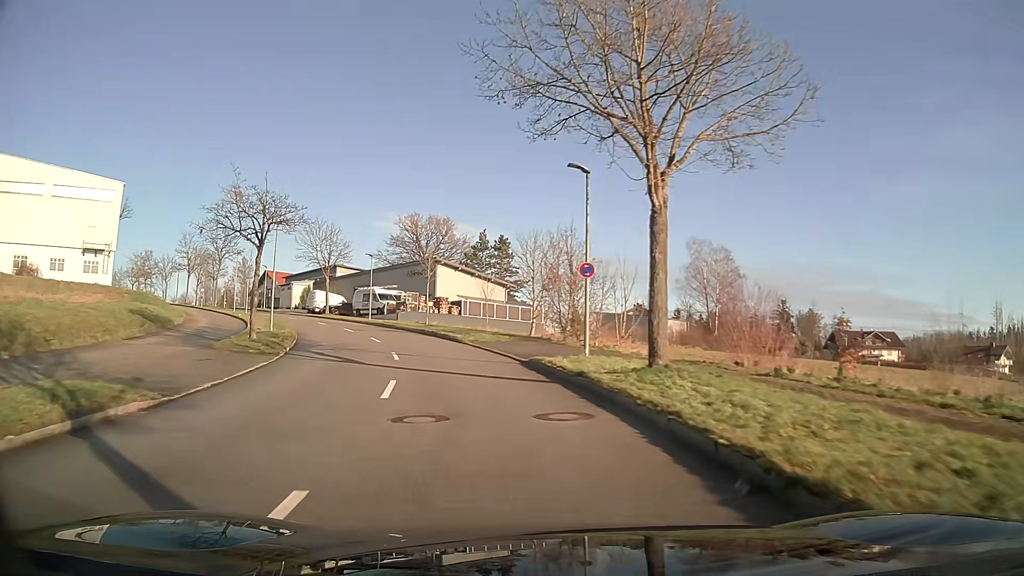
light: Day
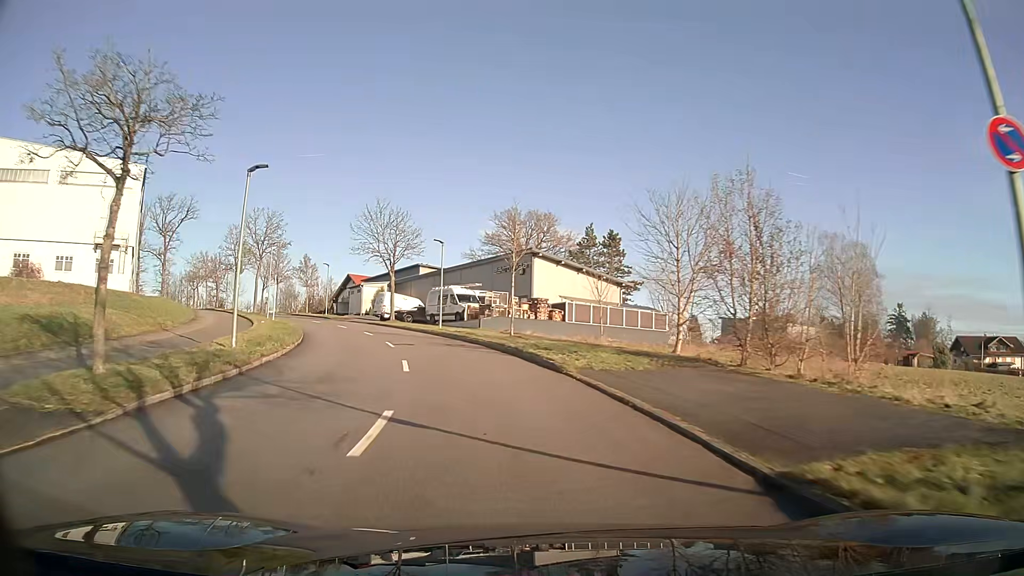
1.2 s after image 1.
(-1.1, +14.1) m; -9°
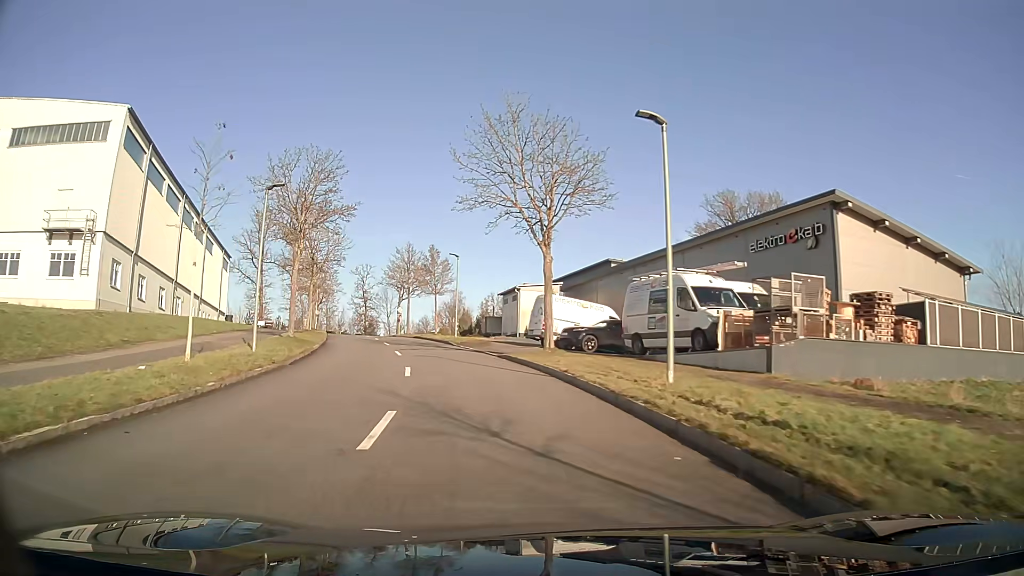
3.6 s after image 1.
(-3.9, +26.6) m; -17°
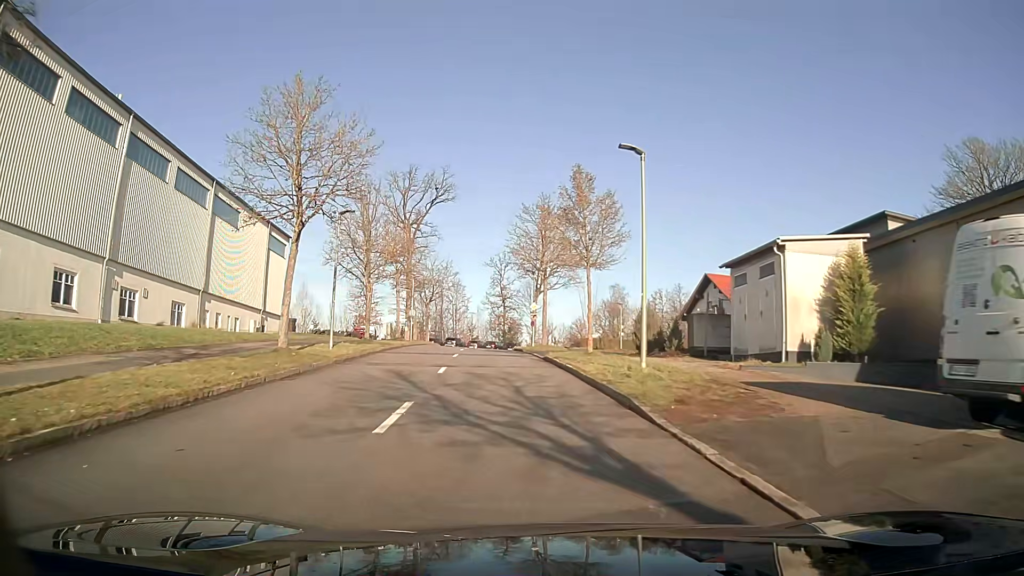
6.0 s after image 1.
(-3.2, +26.3) m; -13°
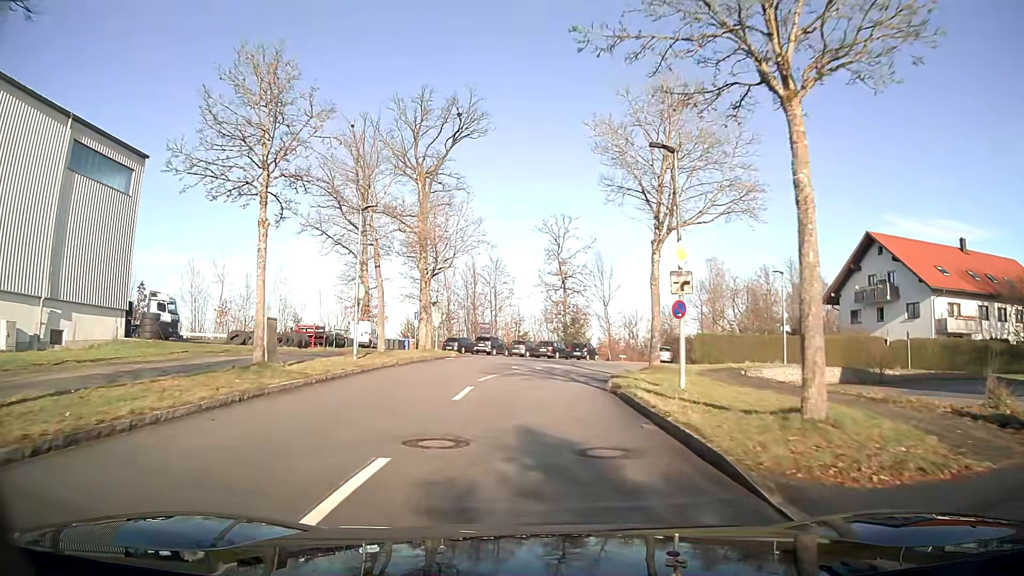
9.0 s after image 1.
(-1.6, +31.4) m; -4°
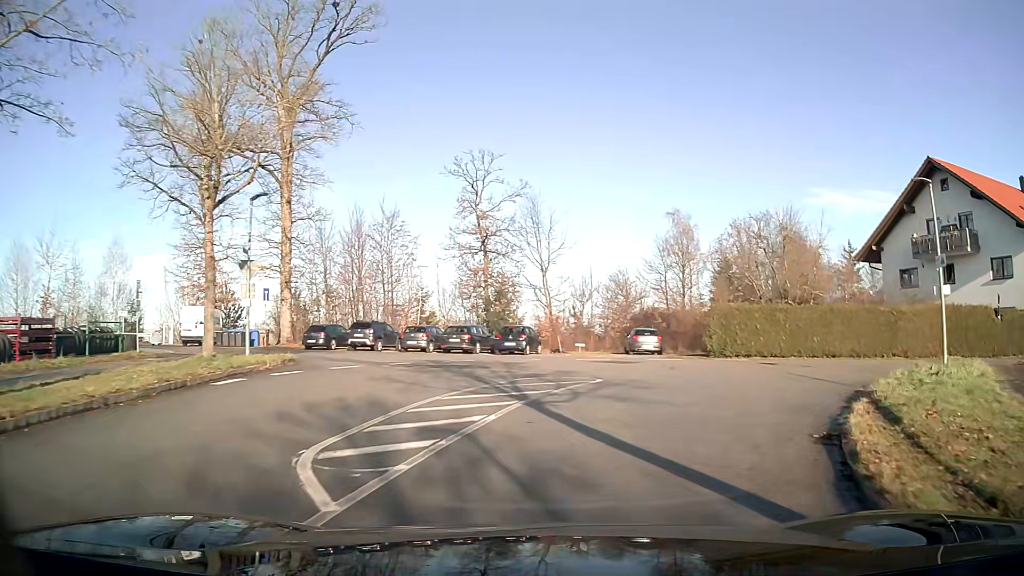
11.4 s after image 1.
(+0.9, +20.1) m; +10°
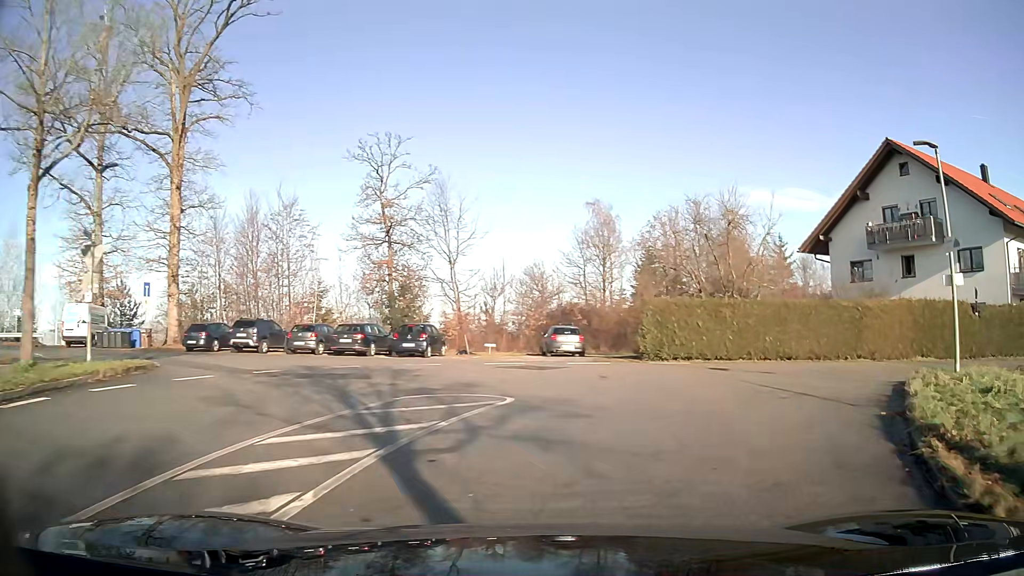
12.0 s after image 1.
(+0.3, +4.4) m; +7°
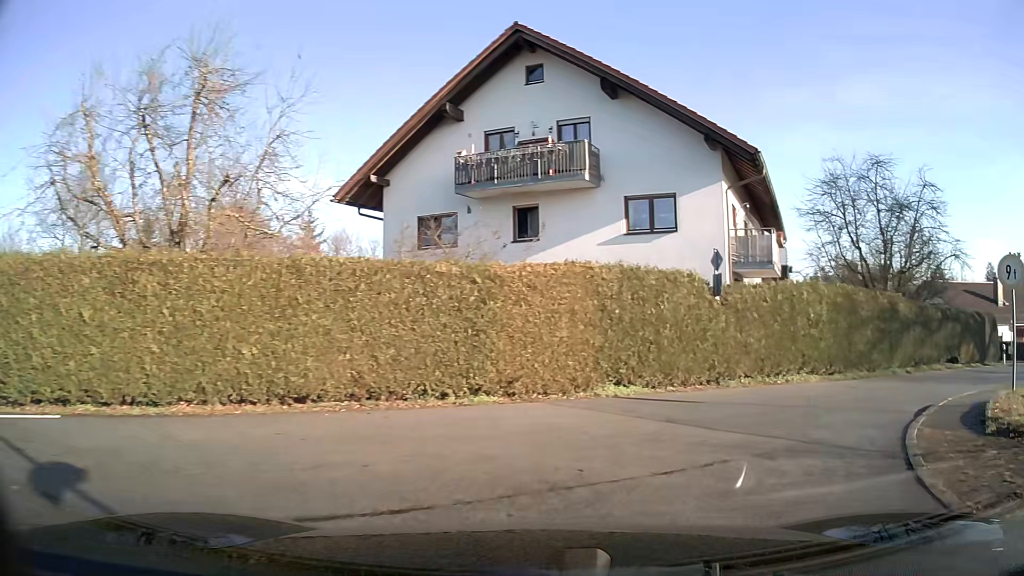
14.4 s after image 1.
(+4.9, +14.5) m; +41°
(+3, +9) (+10, +16) (+18, +22) (+25, +29) (+26, +39) (+23, +48) (+20, +58) (+18, +68) (+17, +78) (+17, +88) m
